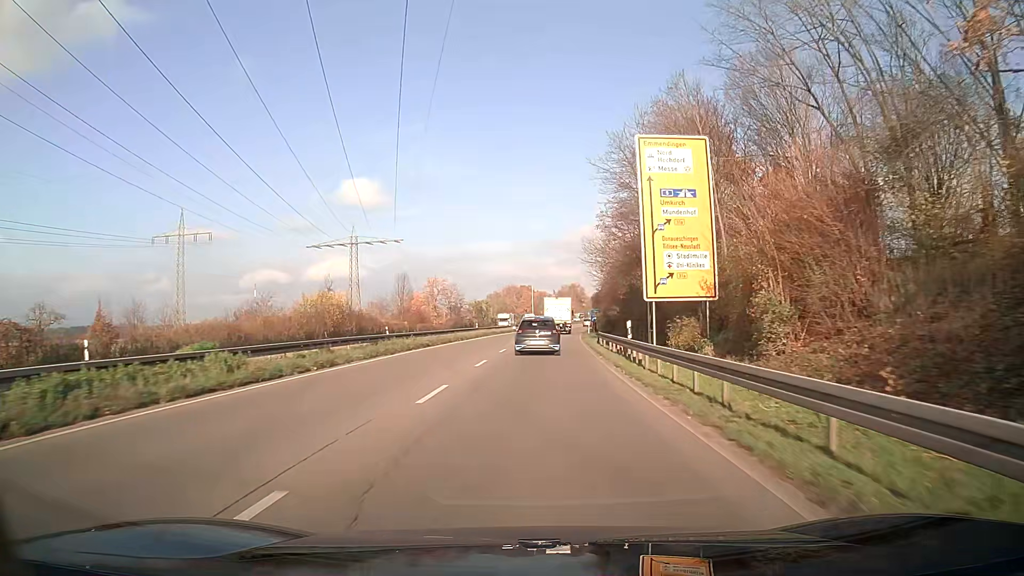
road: trunk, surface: asphalt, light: Day
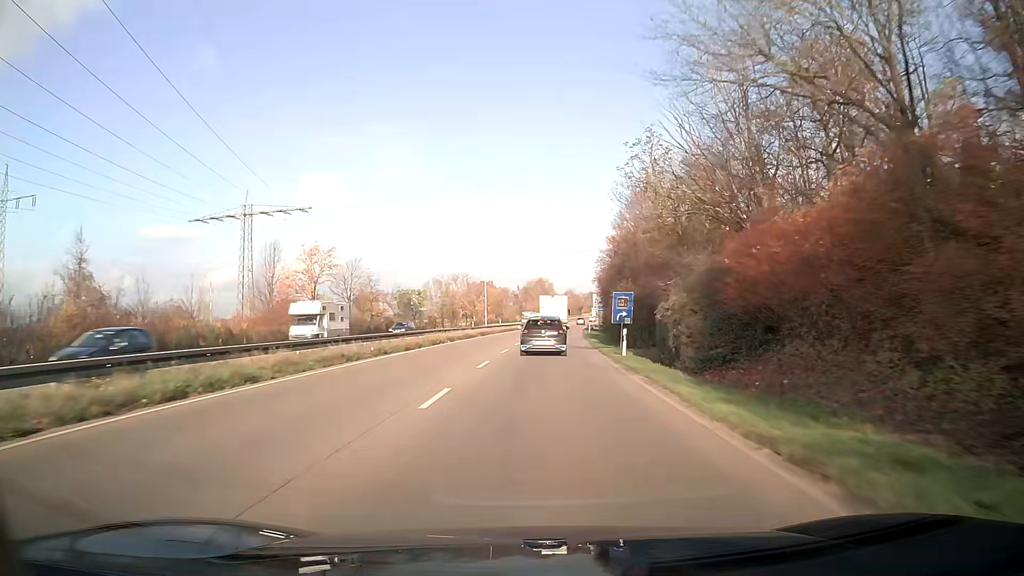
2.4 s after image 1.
(+1.2, +46.0) m; +3°
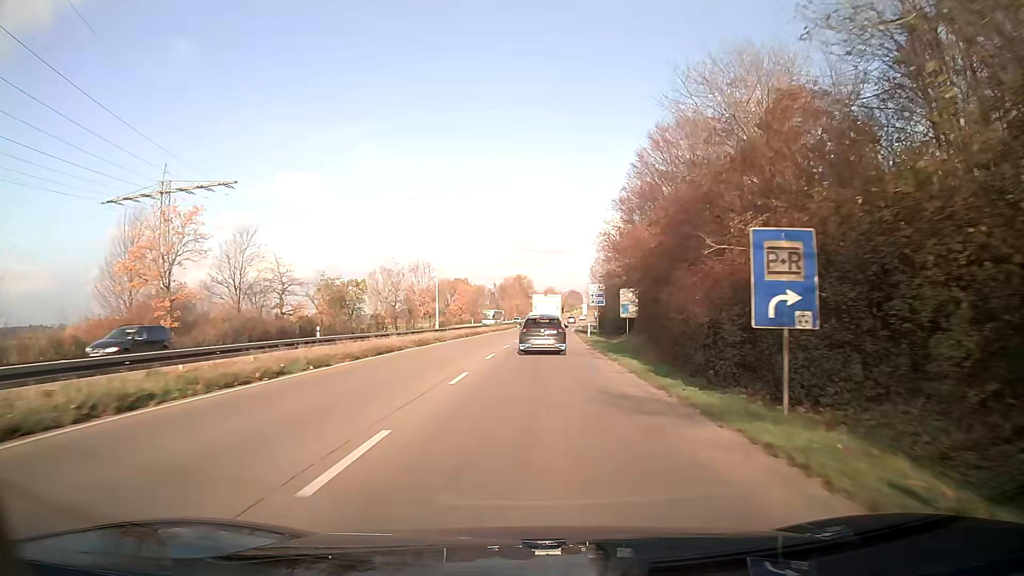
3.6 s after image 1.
(+0.4, +23.2) m; +2°
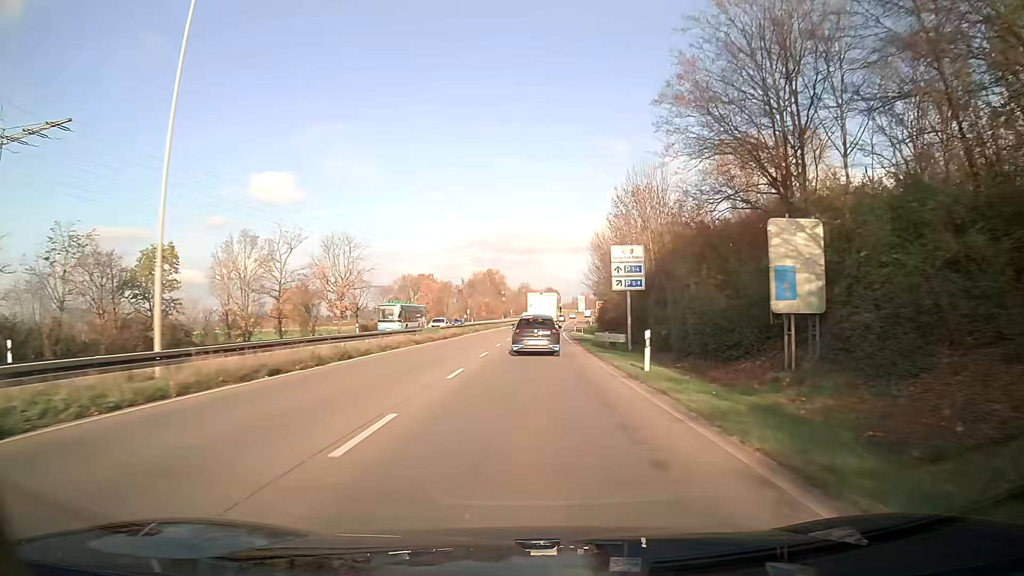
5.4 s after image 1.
(+0.7, +34.6) m; +2°
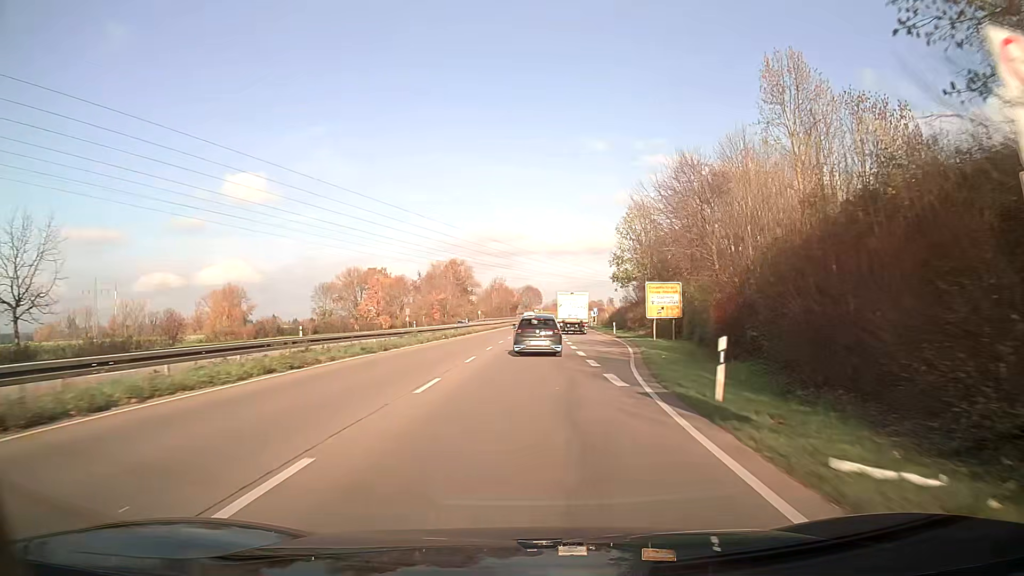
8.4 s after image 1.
(+1.0, +57.4) m; +2°
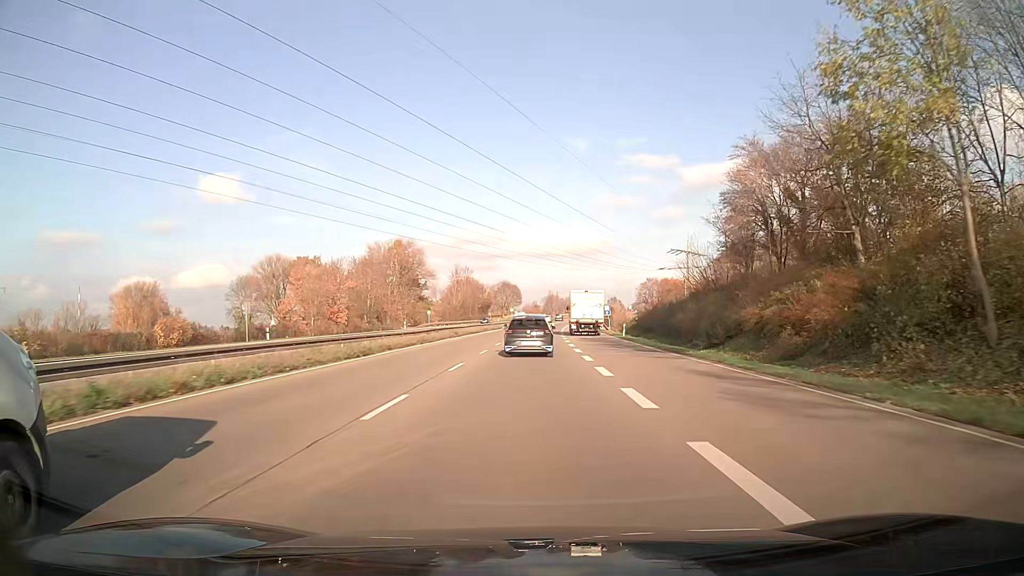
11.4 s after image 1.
(+0.9, +57.6) m; +2°
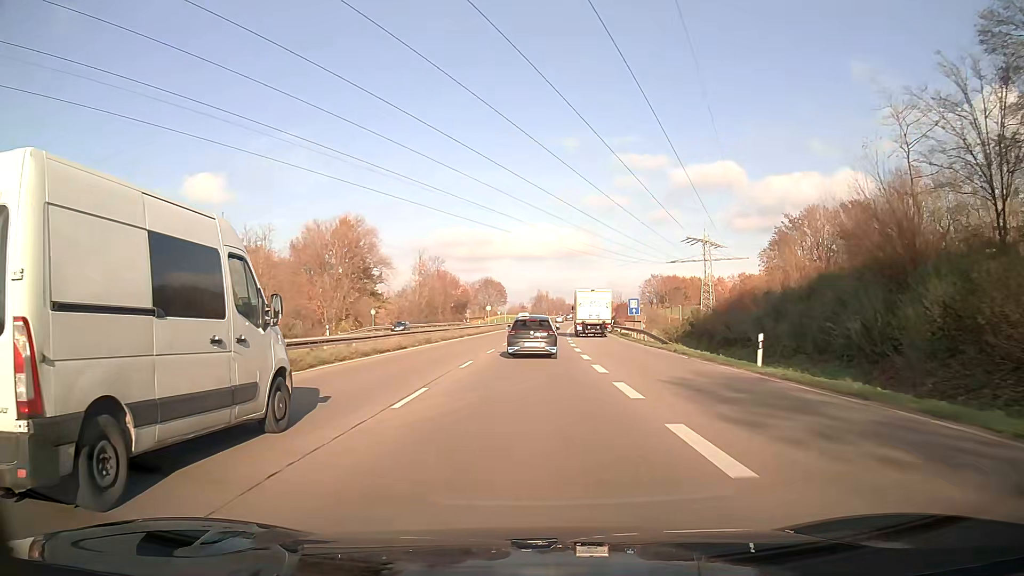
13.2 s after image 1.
(+0.3, +34.9) m; +1°
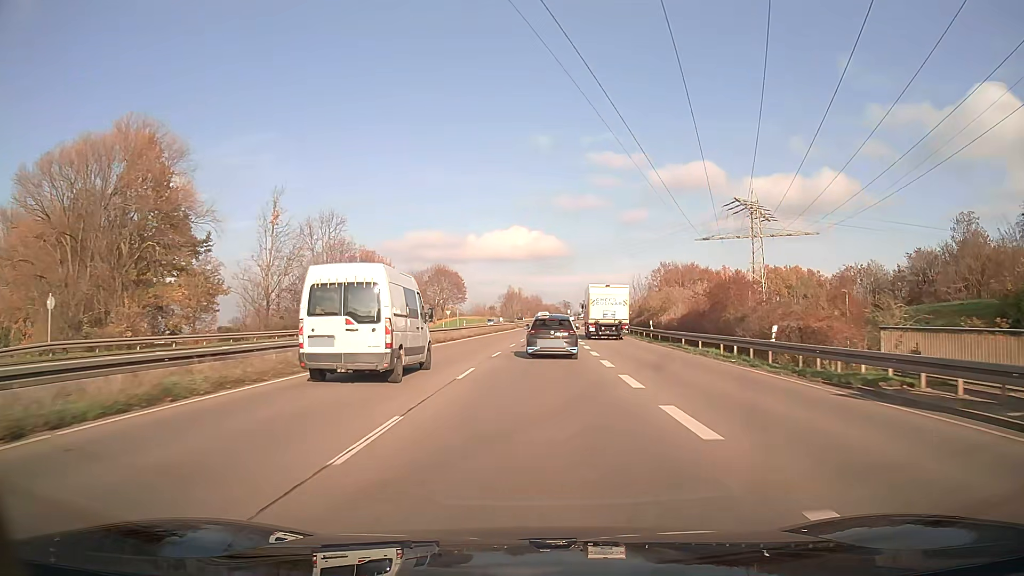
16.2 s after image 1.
(+1.1, +58.3) m; +2°
